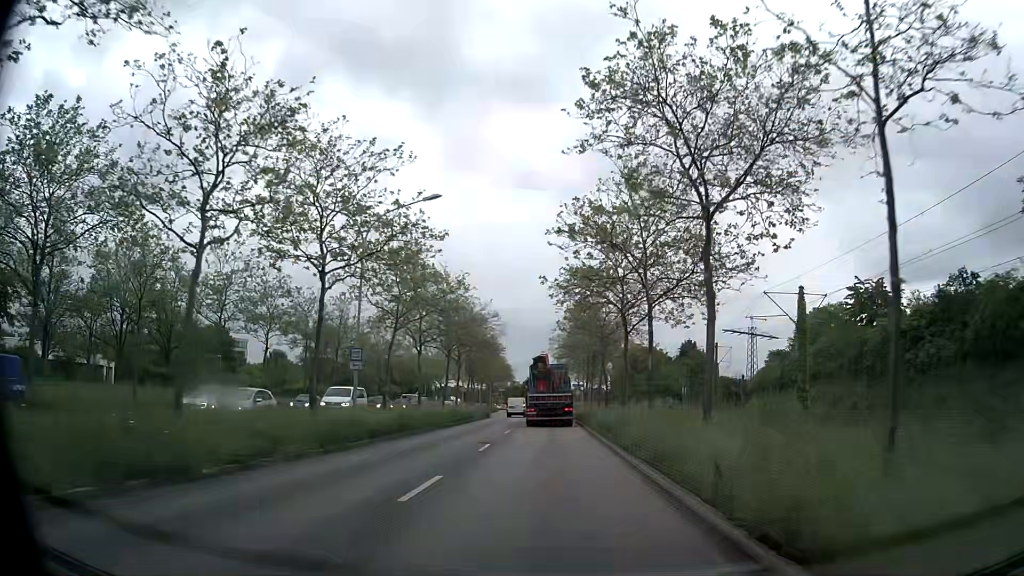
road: primary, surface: asphalt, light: Day
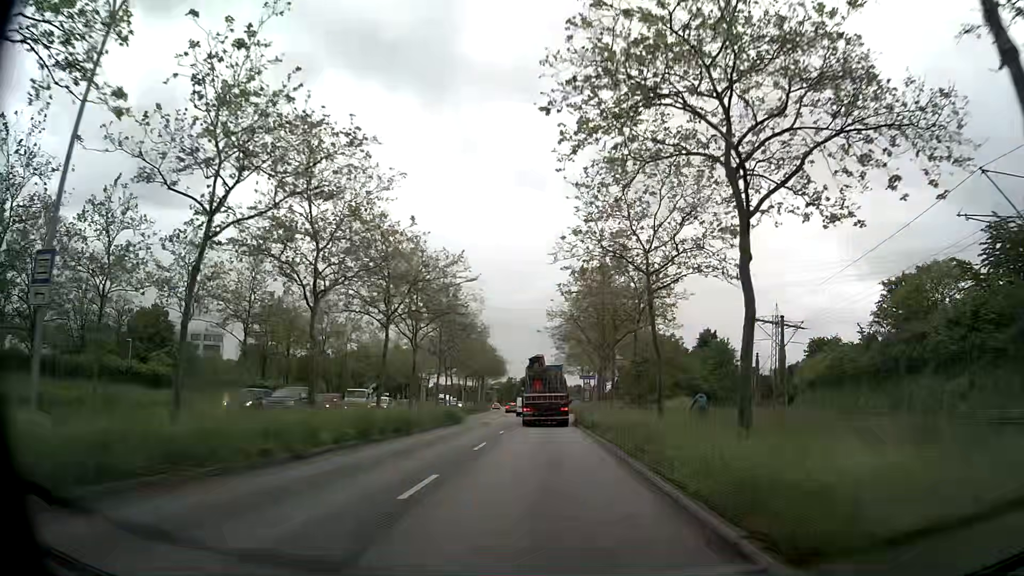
(+0.1, +19.3) m; +1°
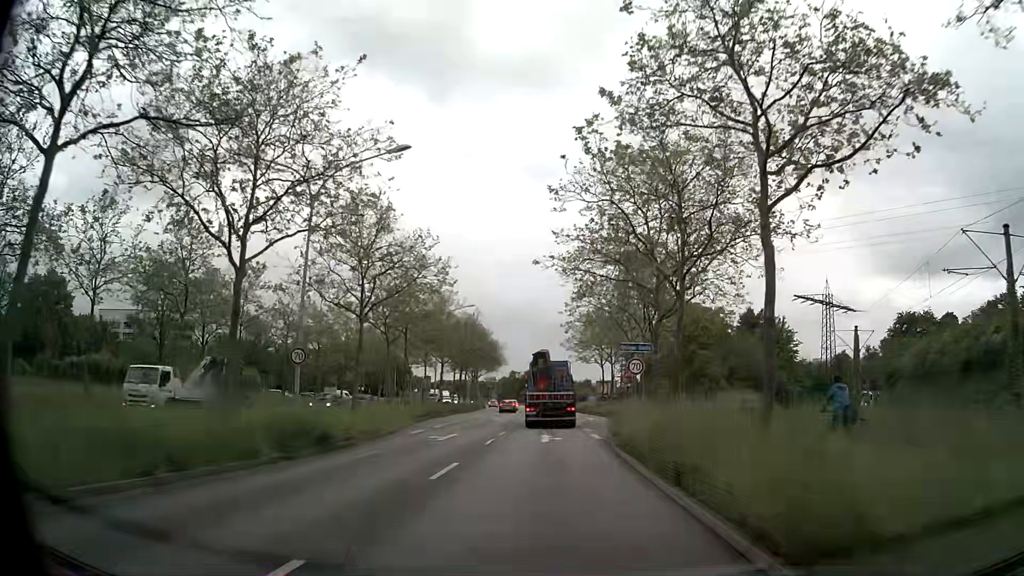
(-0.3, +24.8) m; -1°
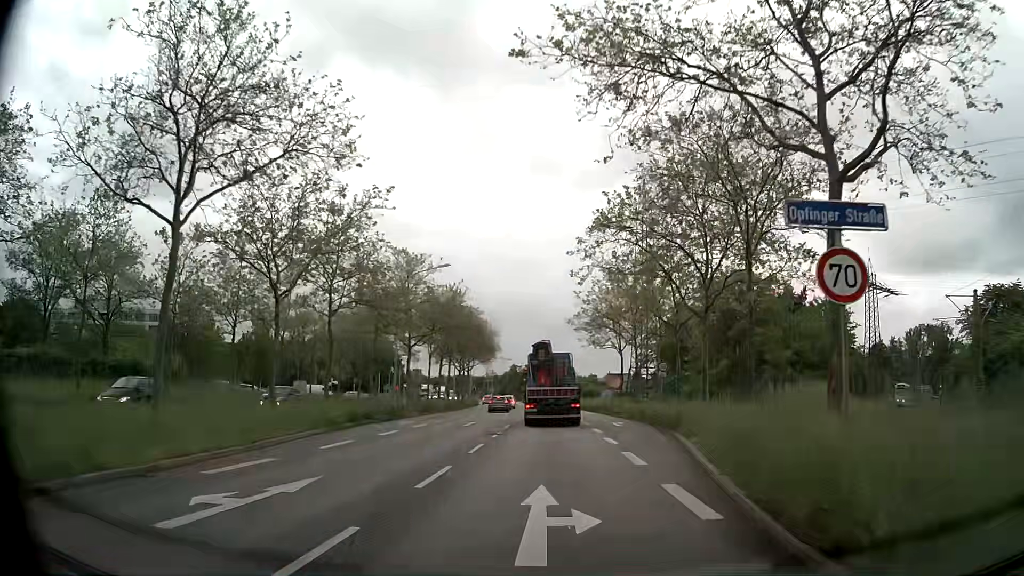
(0.0, +16.6) m; 0°
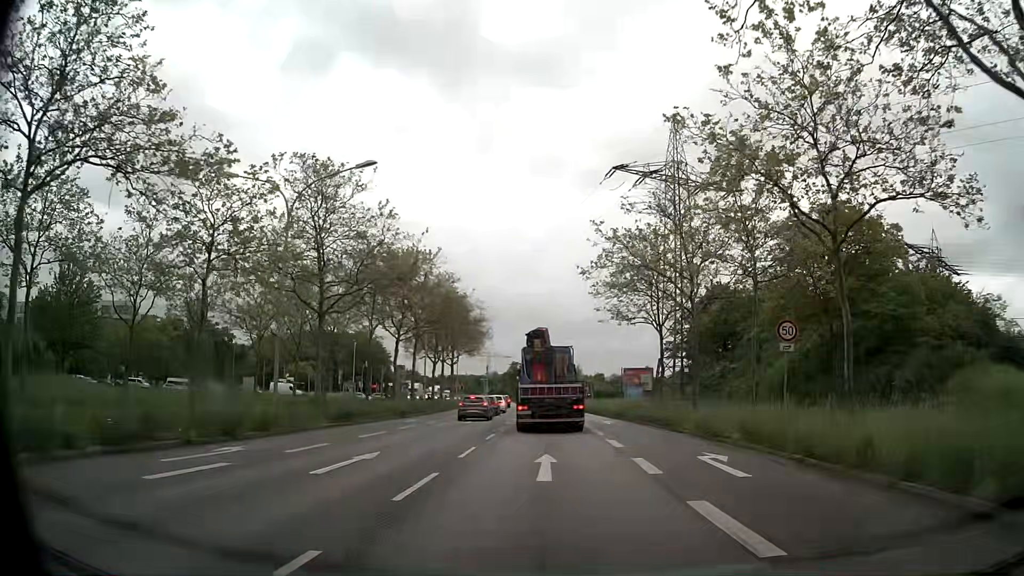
(0.0, +19.7) m; -1°
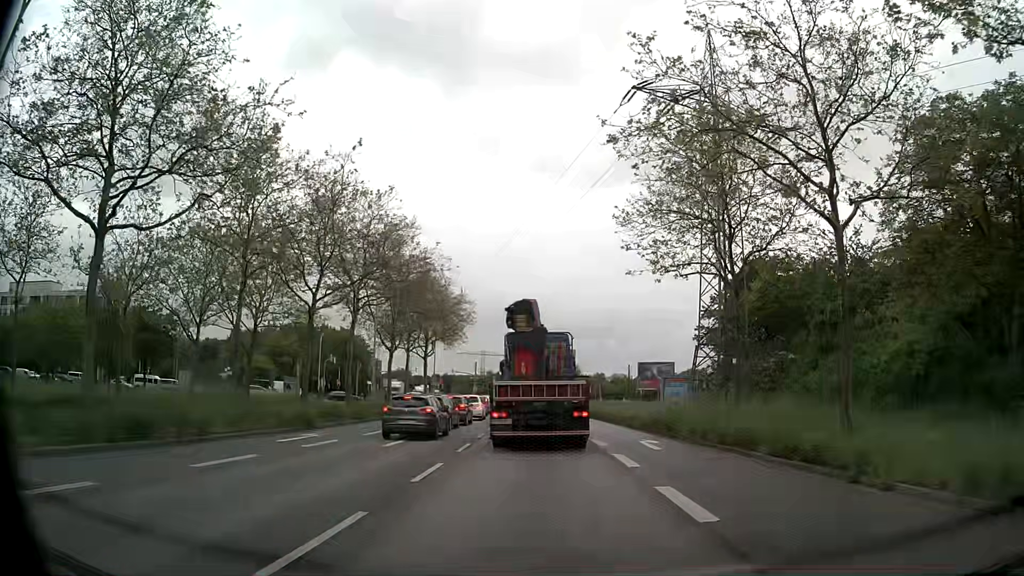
(+0.1, +16.0) m; 0°
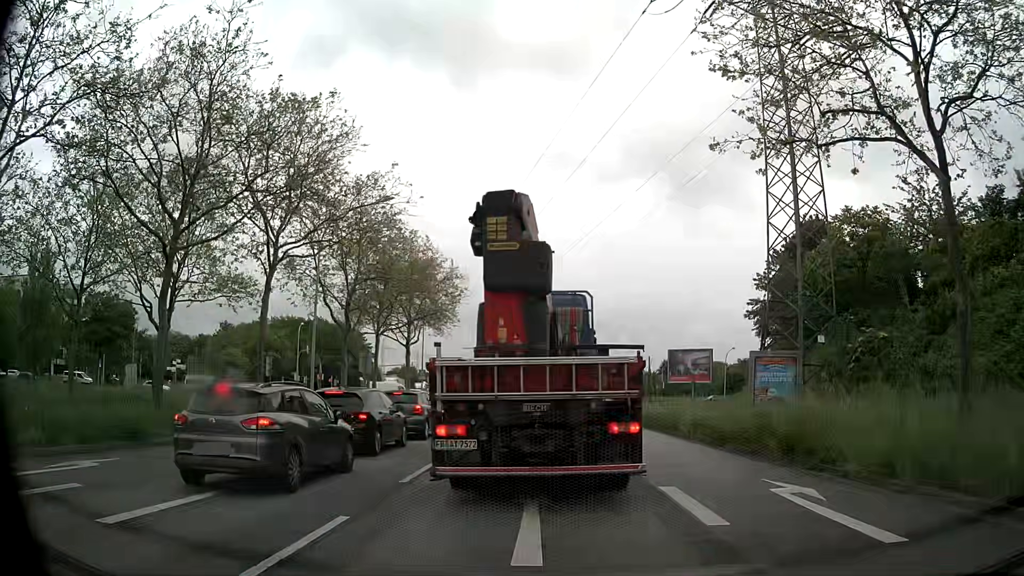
(0.0, +12.1) m; -2°
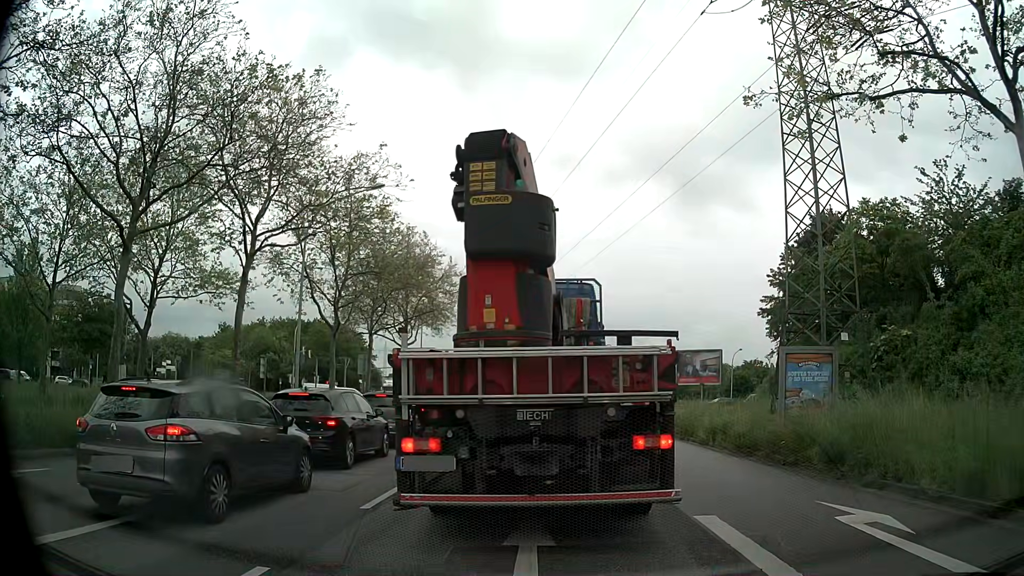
(+0.1, +2.1) m; +1°
